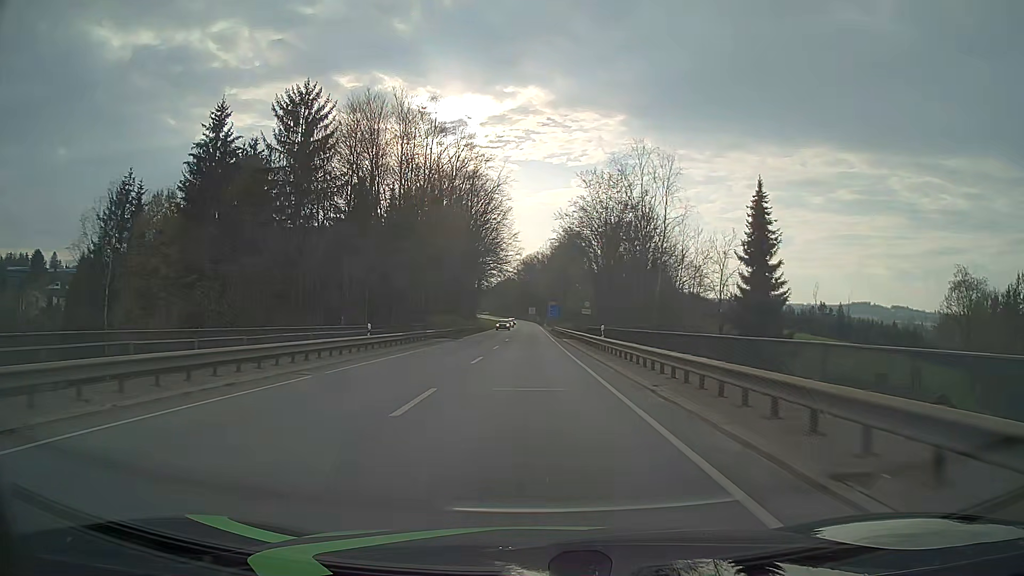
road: primary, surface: asphalt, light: Day
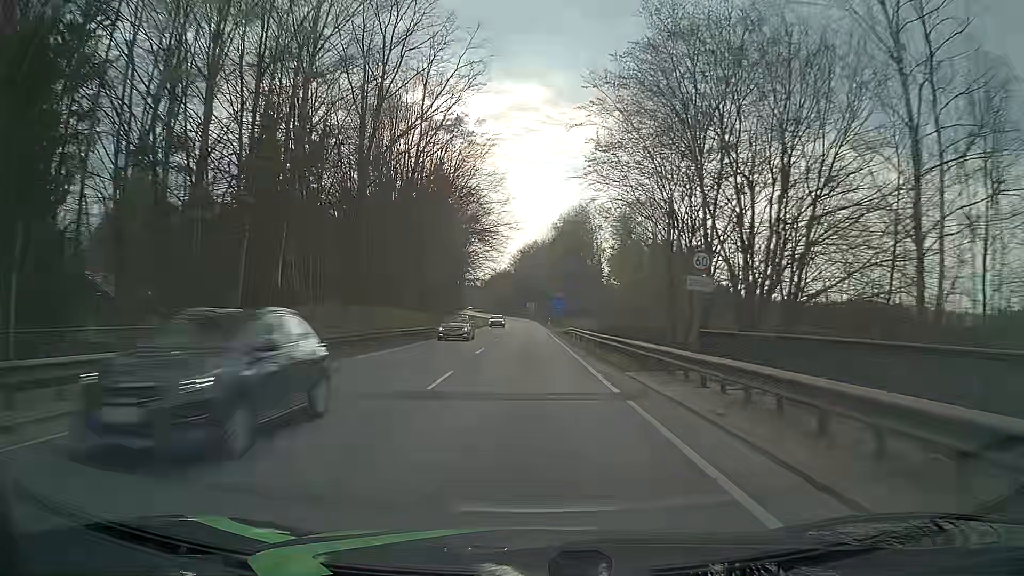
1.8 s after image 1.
(-0.1, +36.5) m; 0°
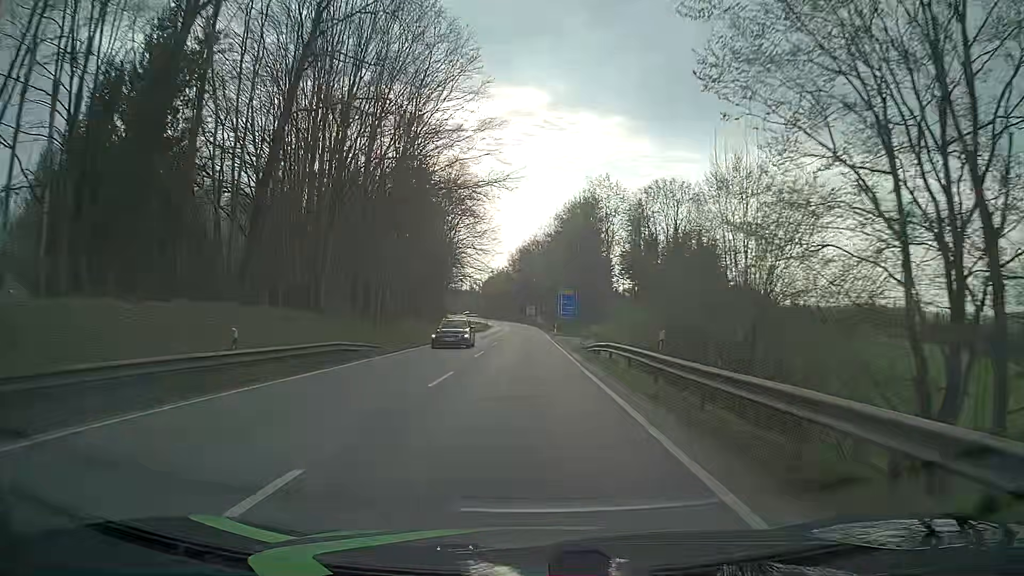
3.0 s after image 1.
(+0.1, +23.0) m; 0°
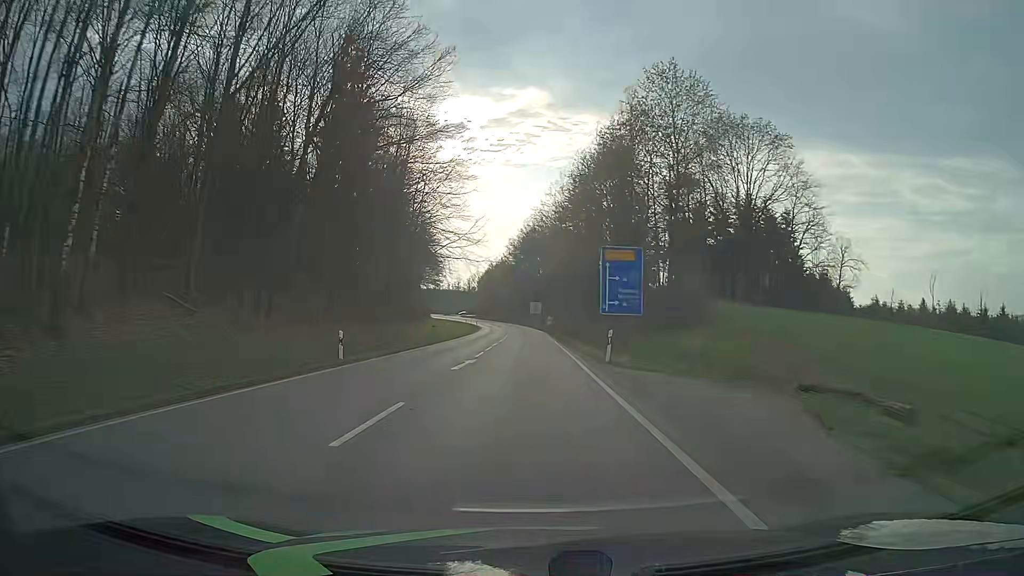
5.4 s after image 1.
(0.0, +42.6) m; 0°
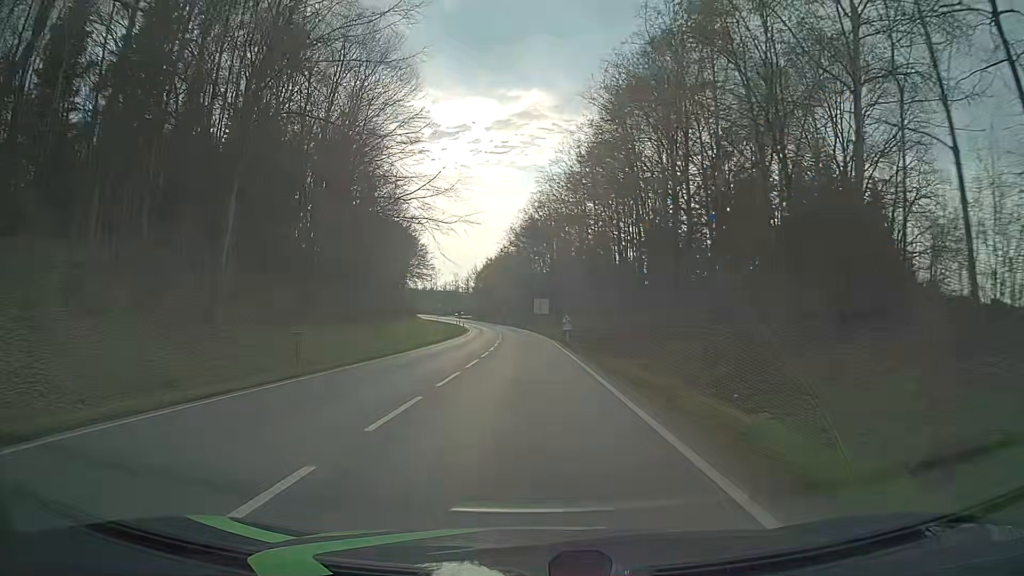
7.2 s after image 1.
(0.0, +29.3) m; 0°
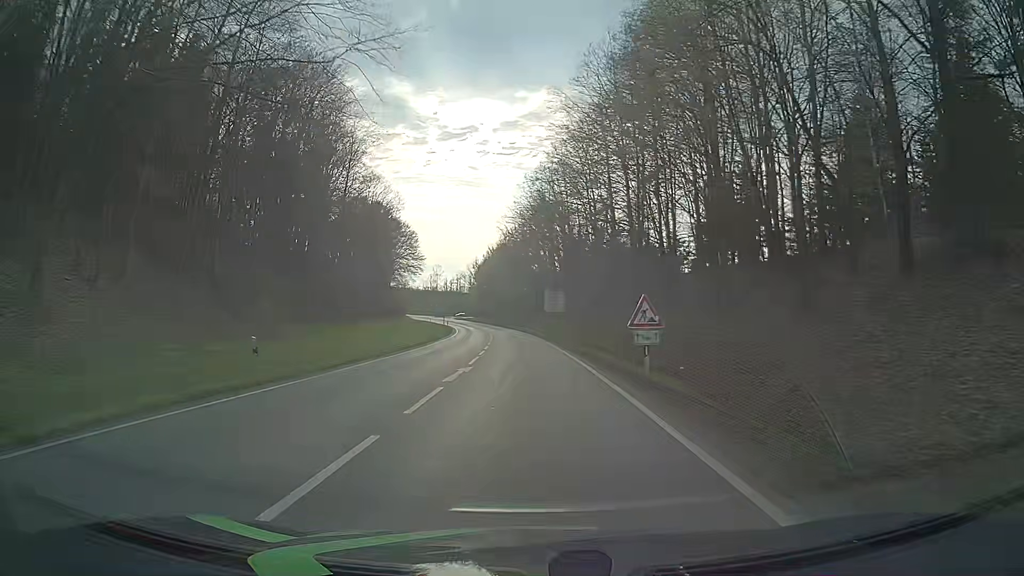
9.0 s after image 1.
(-0.3, +28.3) m; -1°
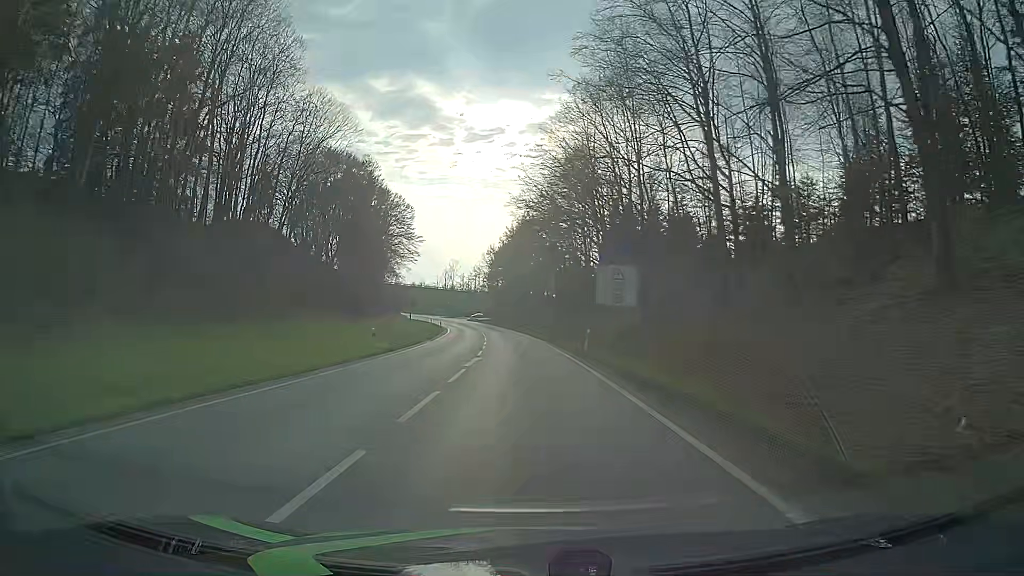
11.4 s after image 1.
(-0.5, +37.0) m; -2°
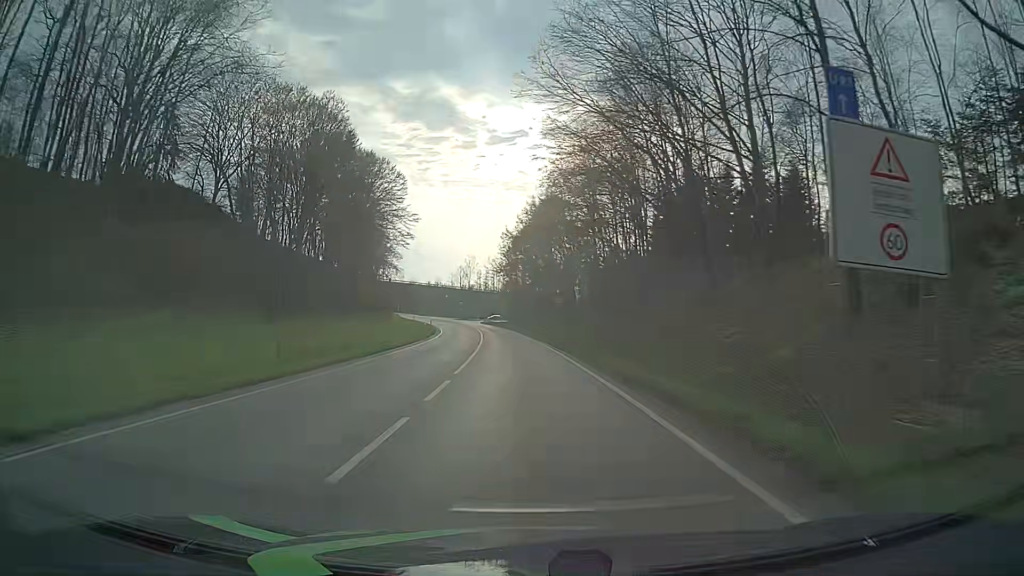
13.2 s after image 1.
(-0.5, +27.5) m; -2°
(0, +10) (0, +20) (-1, +30) (-1, +40) (-2, +50) (-3, +60) (-3, +70) (-5, +80) (-6, +90) (-7, +100) m
